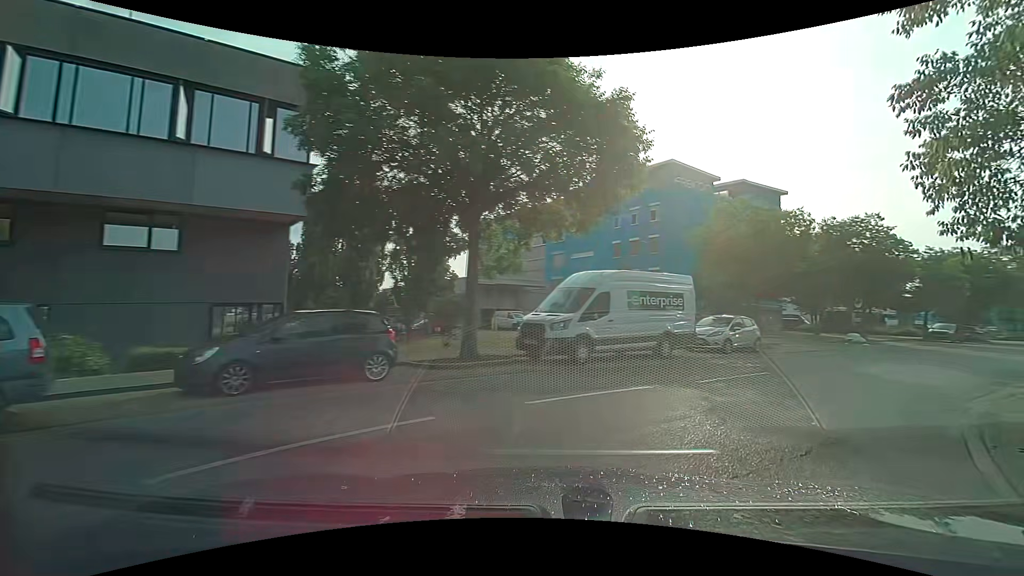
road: tertiary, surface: asphalt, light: Day
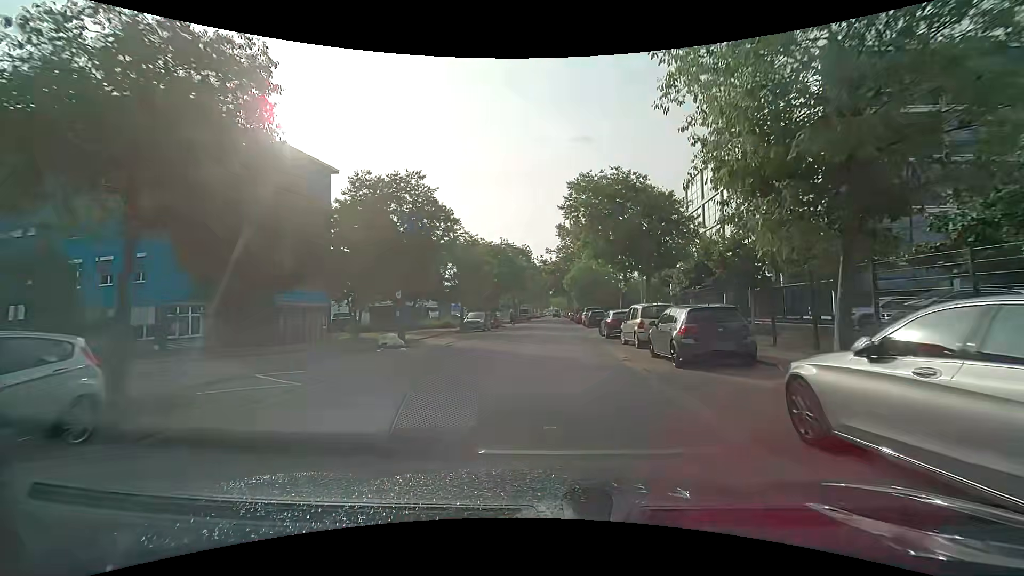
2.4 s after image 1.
(+6.7, +14.2) m; +46°
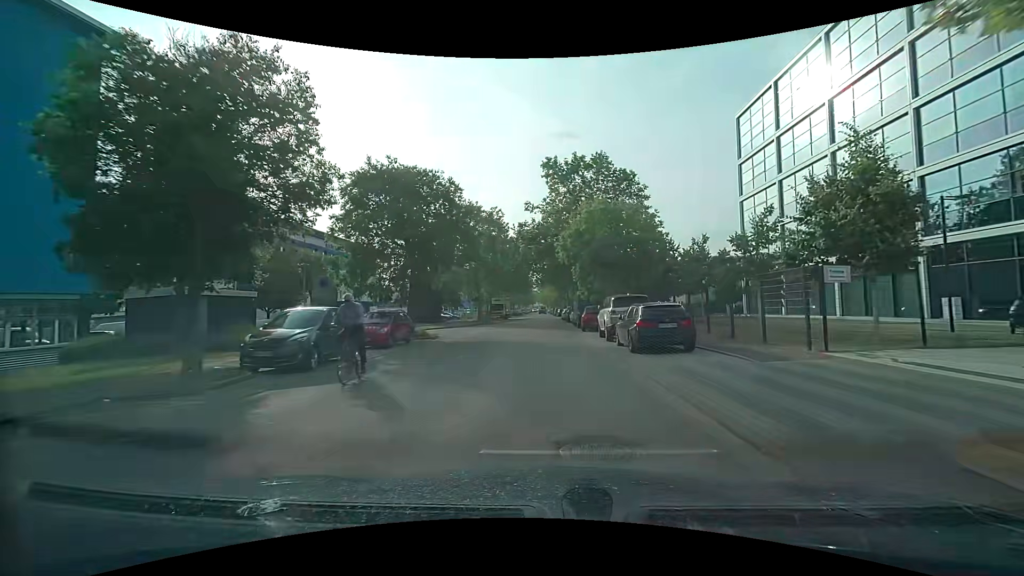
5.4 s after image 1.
(+2.0, +28.3) m; +5°
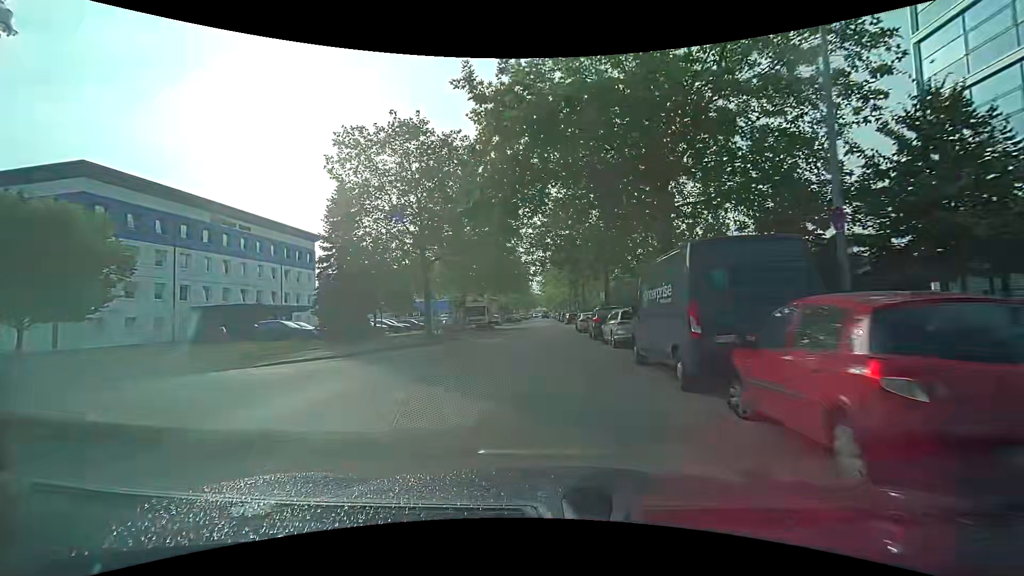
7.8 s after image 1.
(+0.1, +25.6) m; 0°
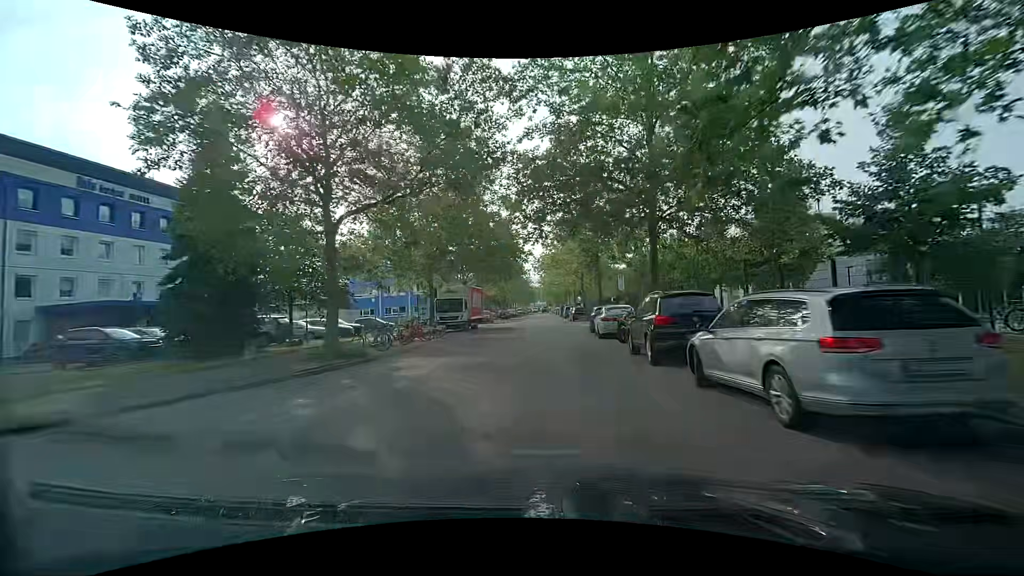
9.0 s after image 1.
(0.0, +13.5) m; 0°
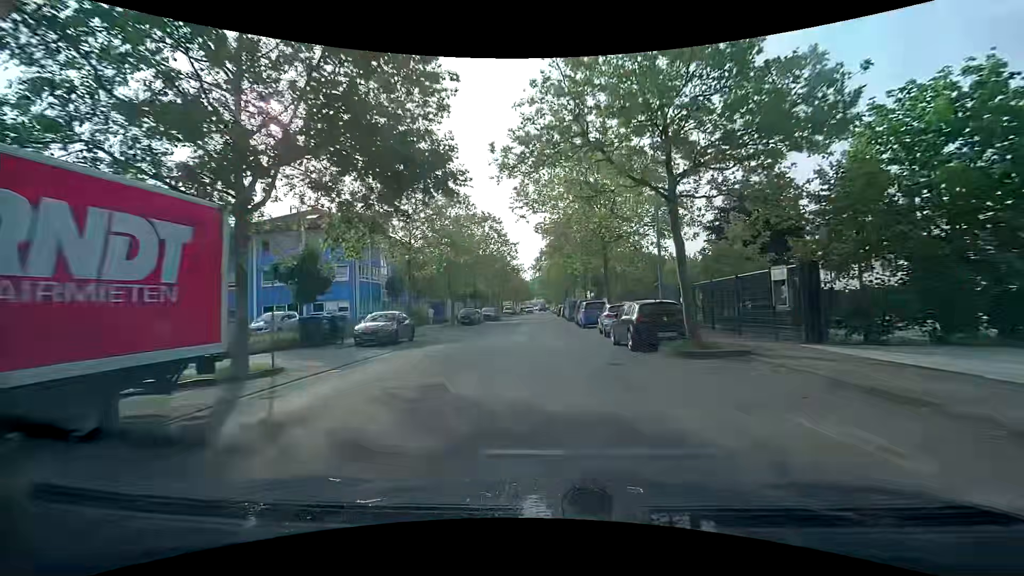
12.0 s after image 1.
(-0.1, +35.0) m; +1°
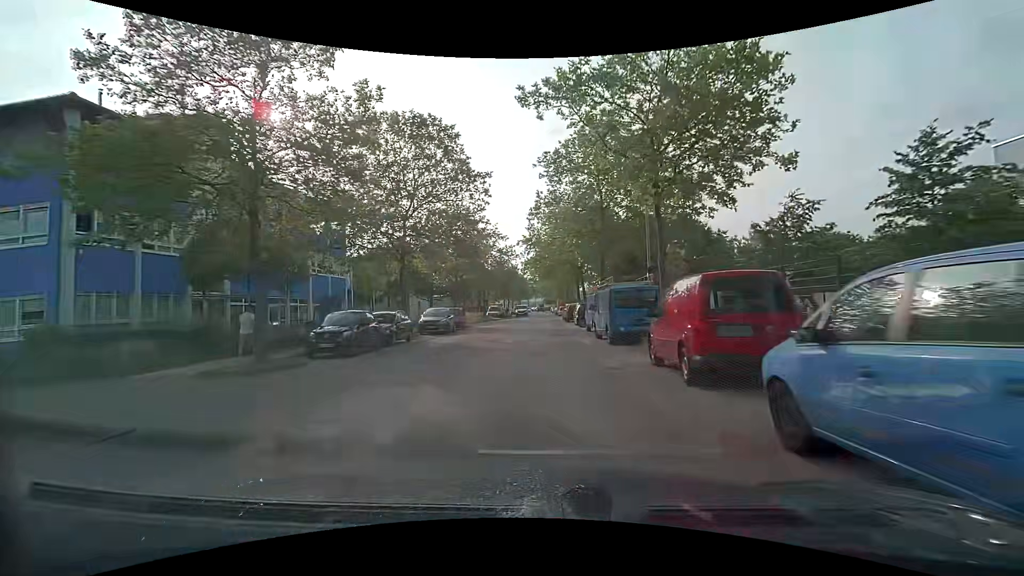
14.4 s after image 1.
(-0.6, +28.4) m; -1°
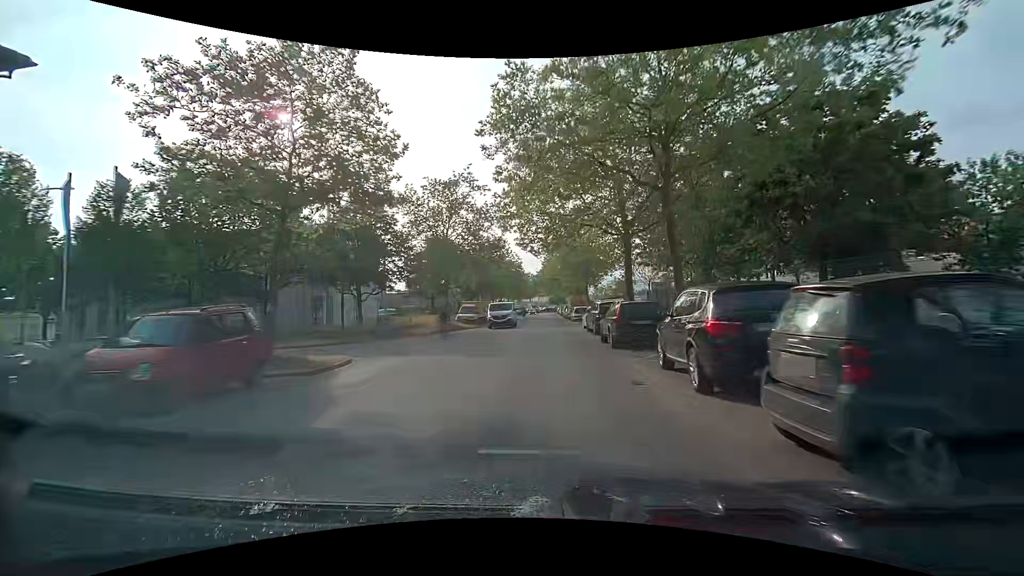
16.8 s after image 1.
(+0.1, +28.1) m; -1°
(0, +10) (0, +20) (0, +30) (0, +40) (+1, +50) (+1, +60) (+1, +70) (+1, +80) (+1, +90) (+1, +100) m
